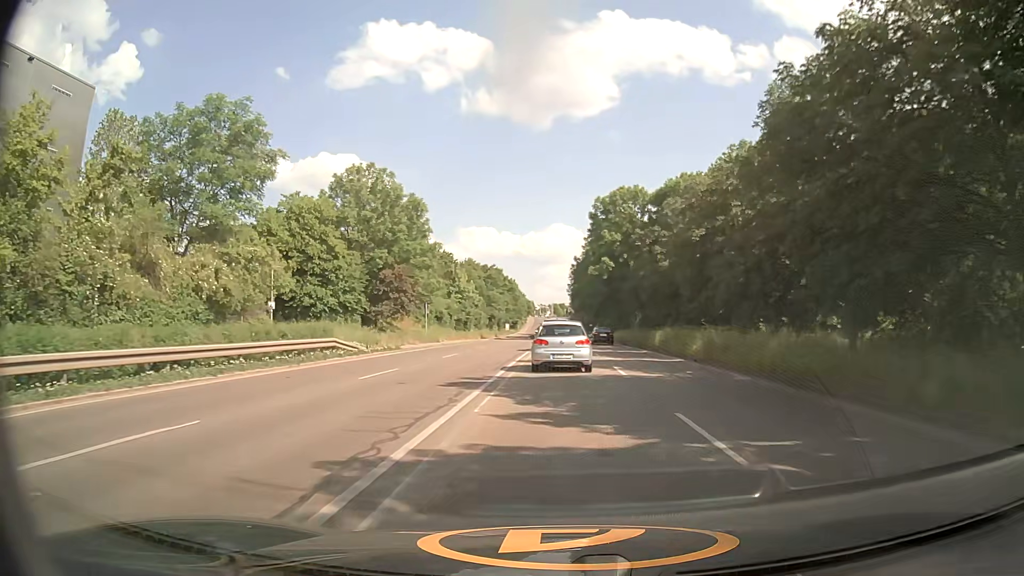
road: primary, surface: asphalt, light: Day
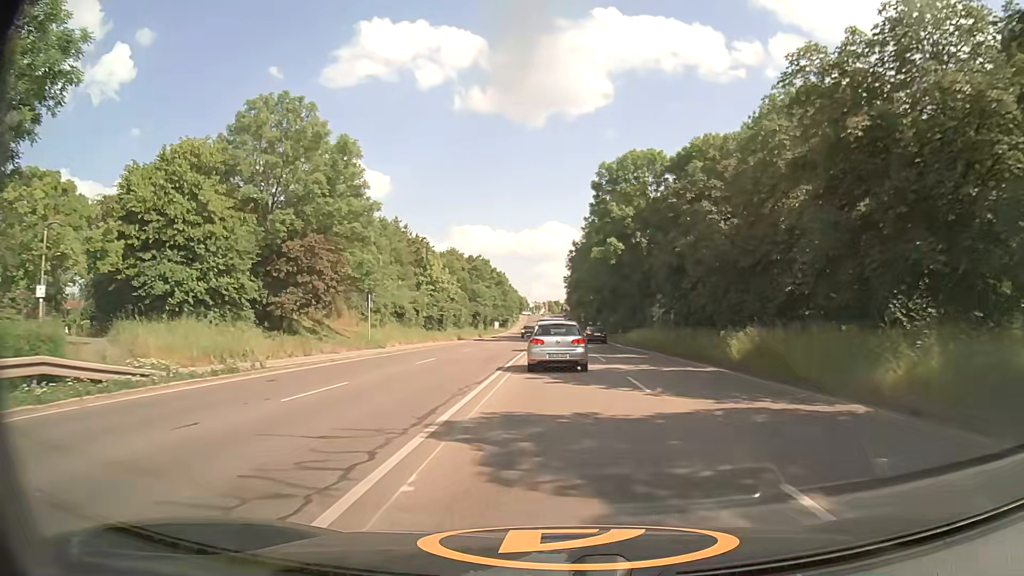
(+0.2, +17.0) m; +1°
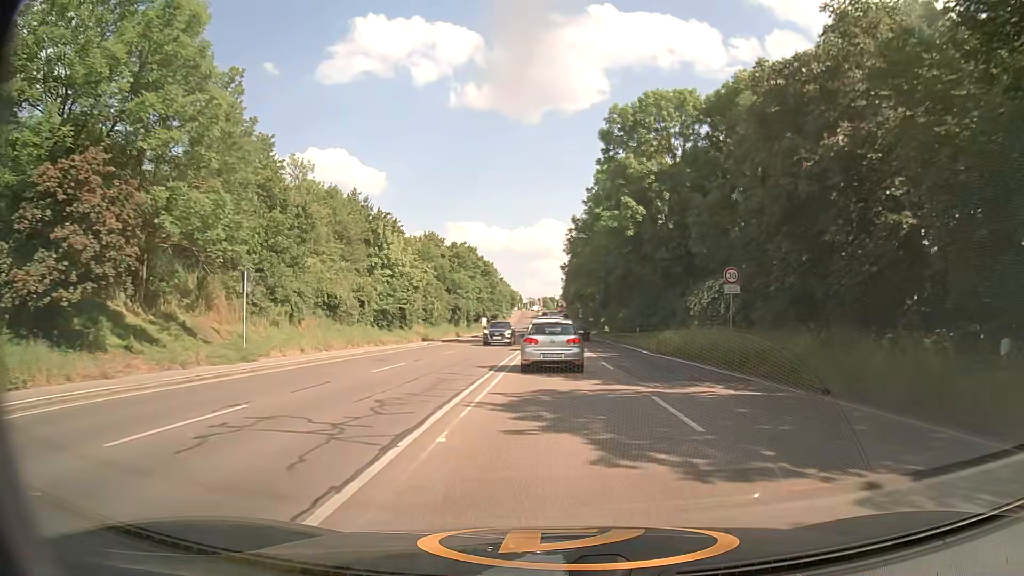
(0.0, +17.3) m; 0°
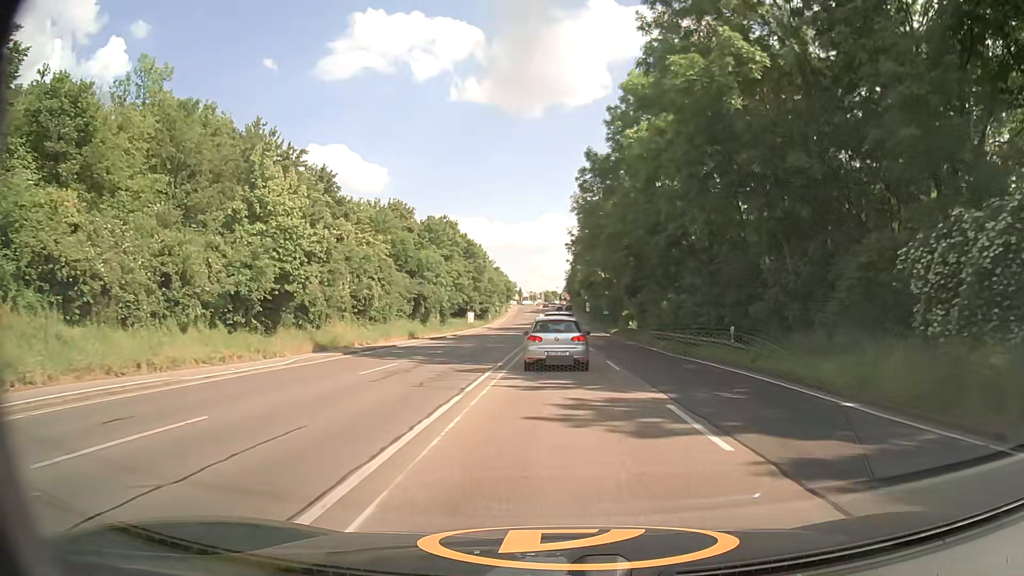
(0.0, +25.4) m; 0°
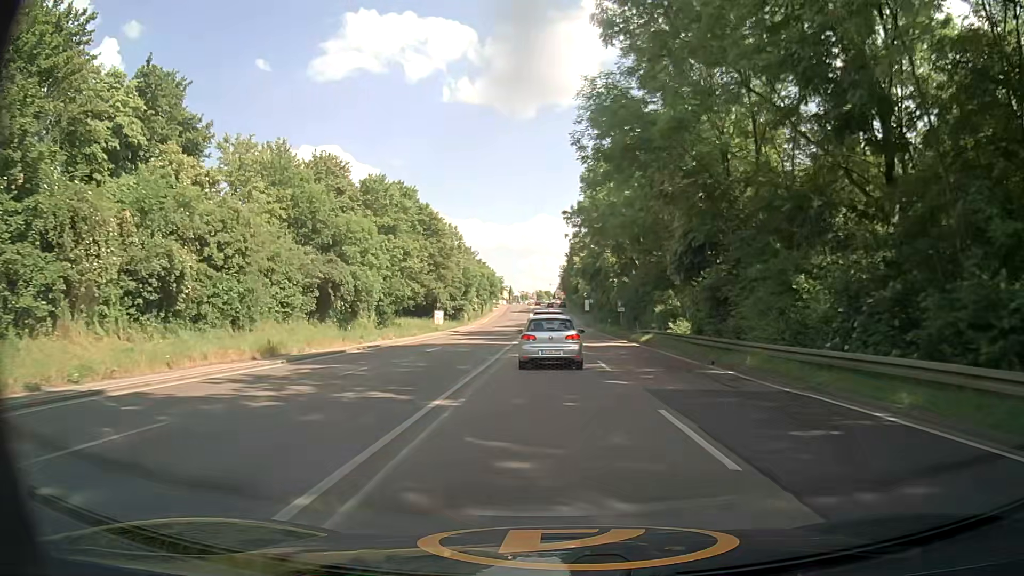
(+0.1, +24.8) m; +1°
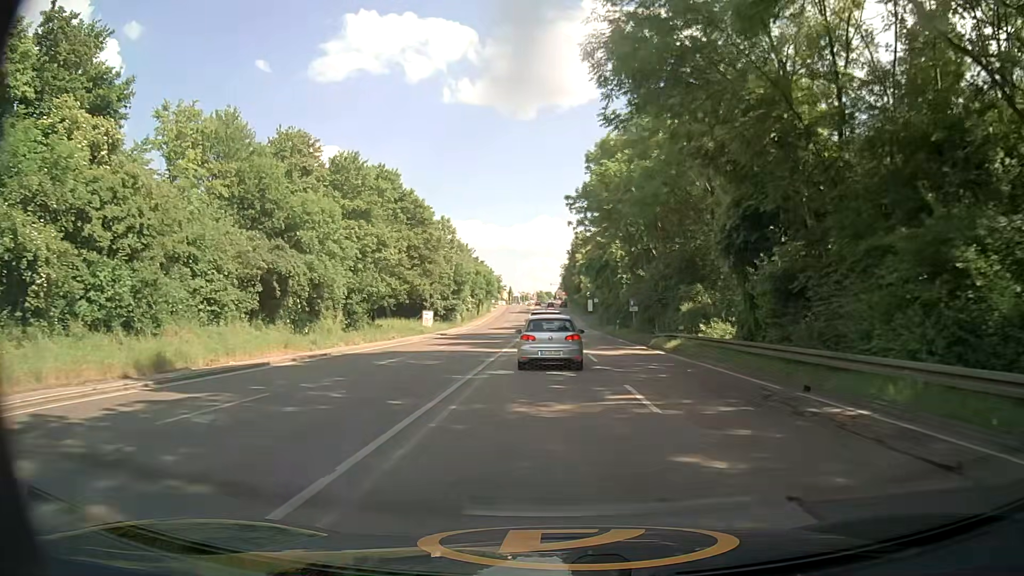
(0.0, +8.2) m; 0°
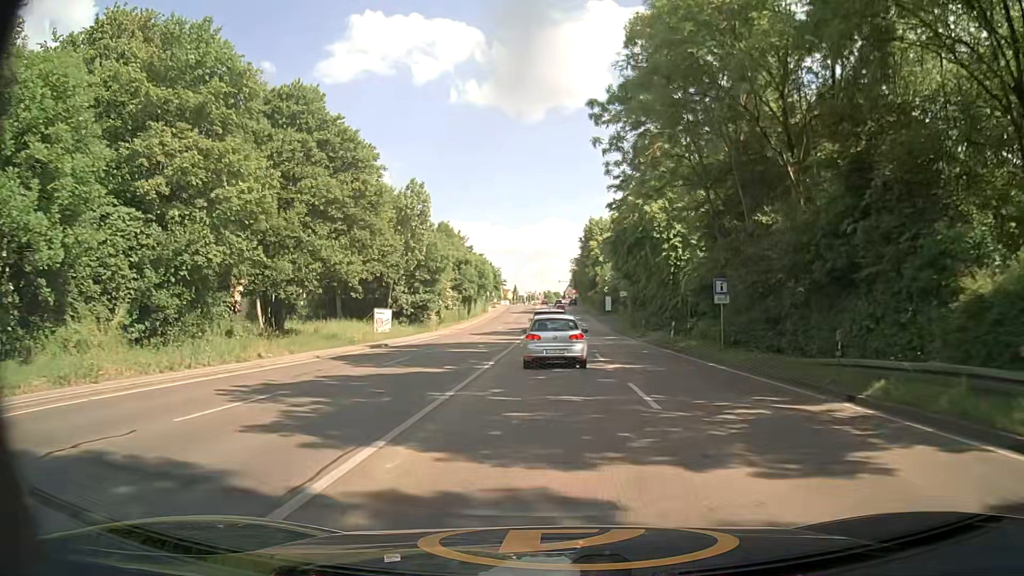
(0.0, +23.6) m; -1°
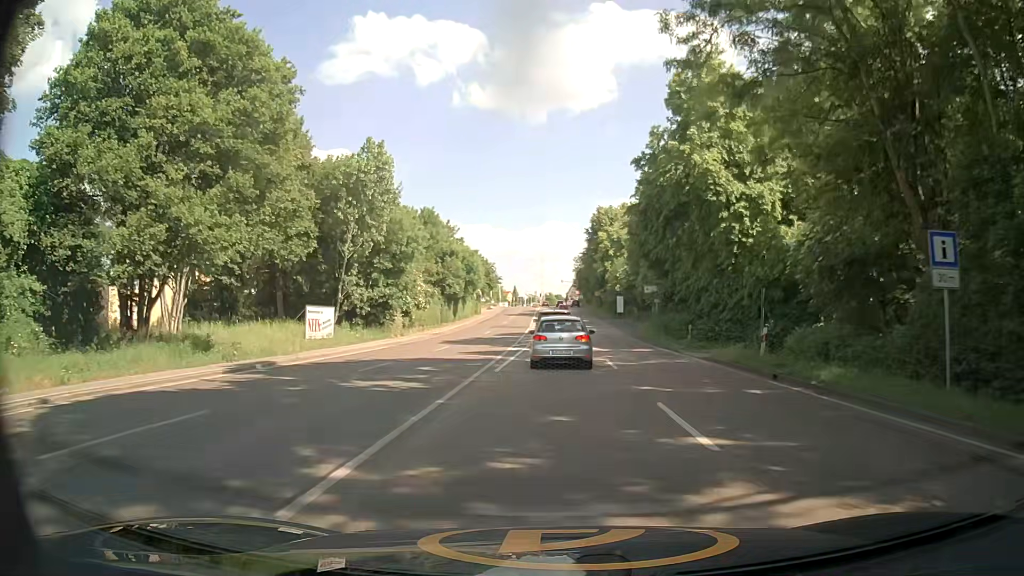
(0.0, +15.1) m; 0°
(0, +10) (0, +20) (0, +30) (0, +40) (+1, +50) (+1, +60) (+1, +70) (+2, +80) (+2, +90) (+2, +100) m
